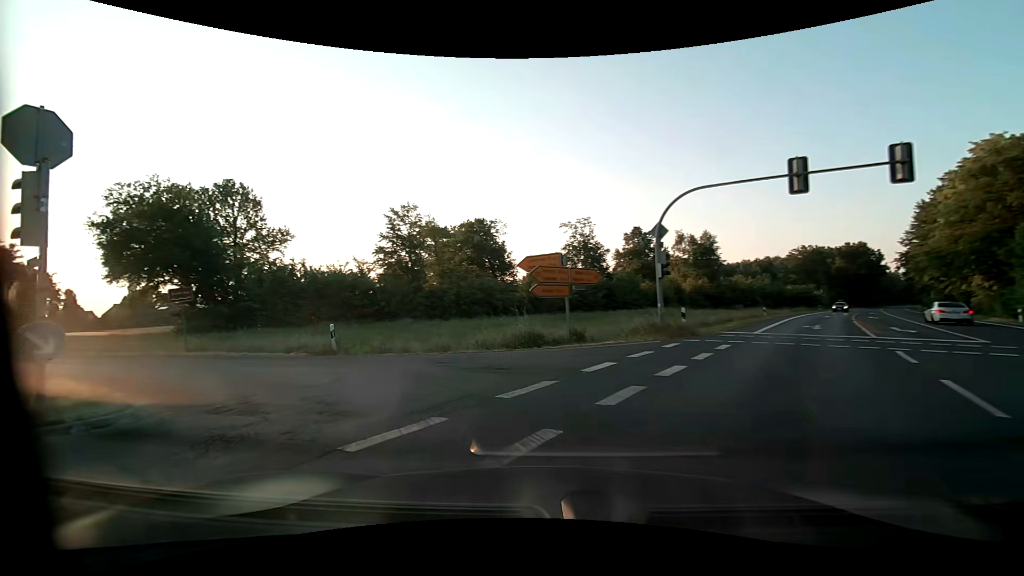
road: primary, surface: asphalt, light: Day
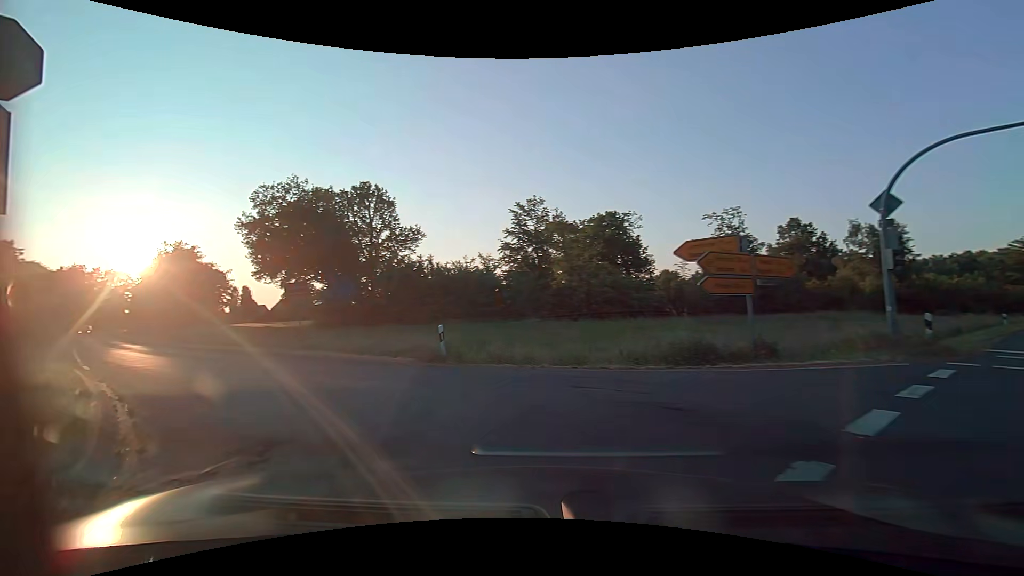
(-0.5, +3.9) m; -15°
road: secondary
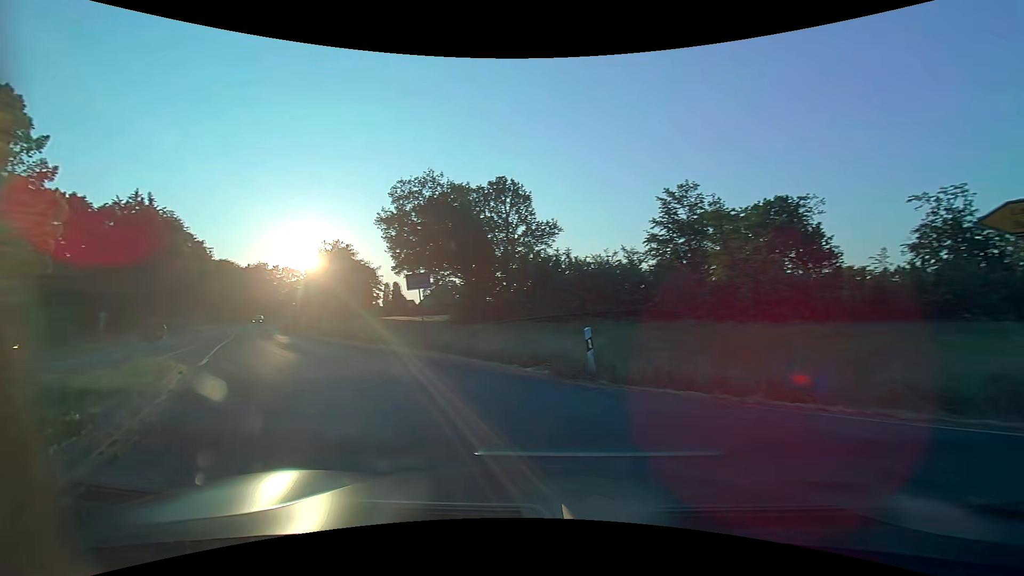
(-0.5, +4.0) m; -14°
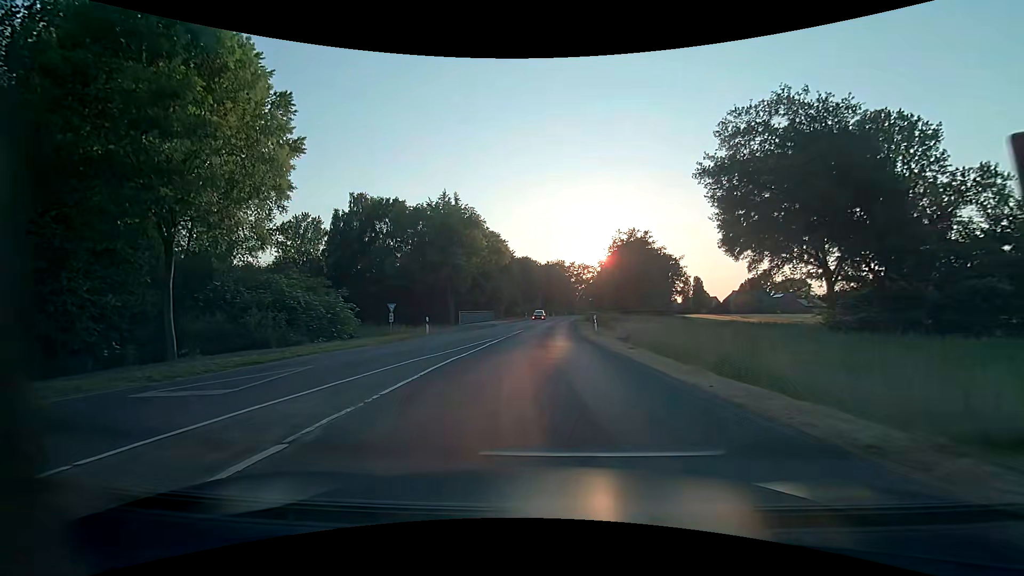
(-5.4, +13.1) m; -35°
